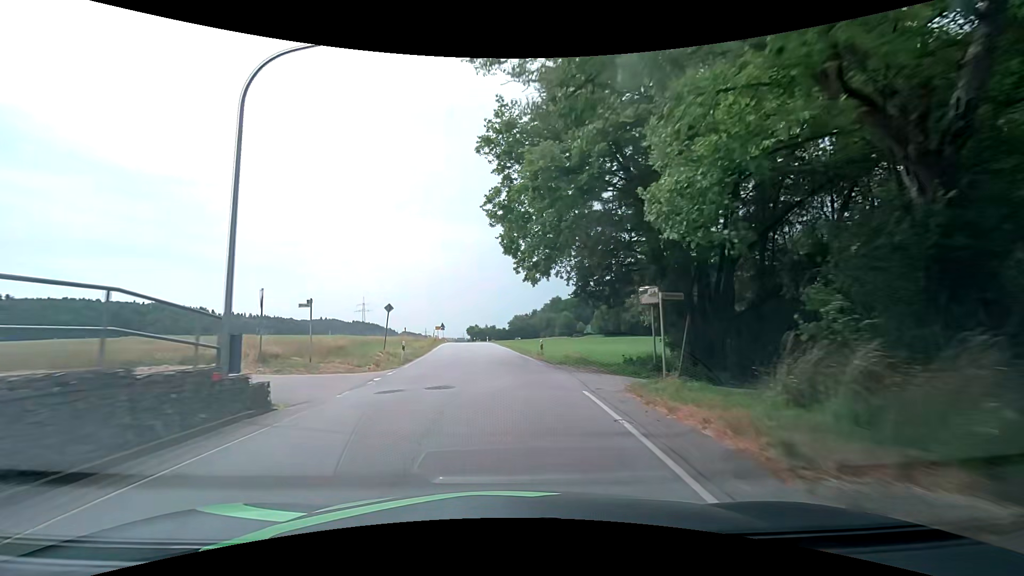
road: secondary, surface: asphalt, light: Day
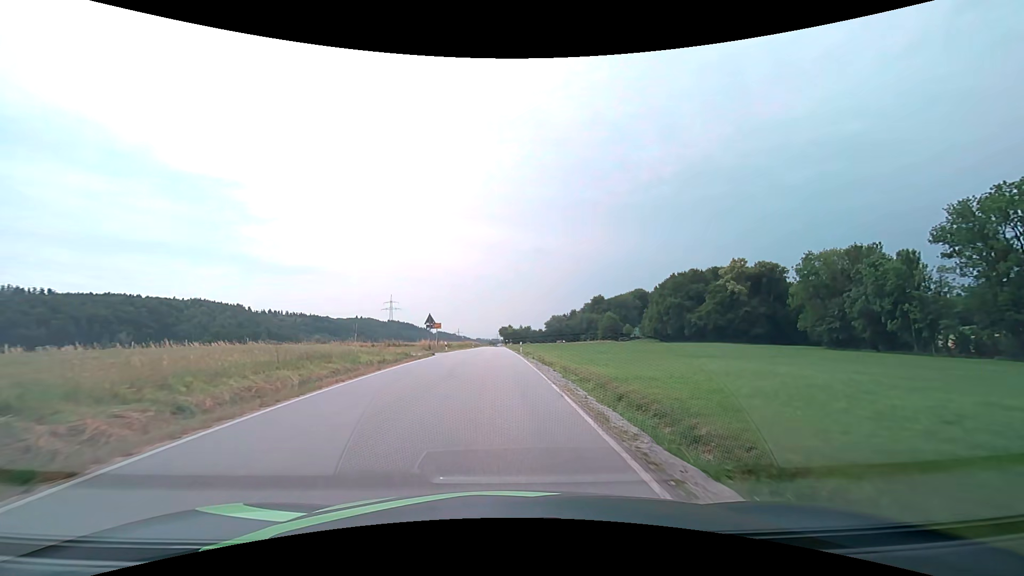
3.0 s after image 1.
(-1.8, +37.9) m; -5°
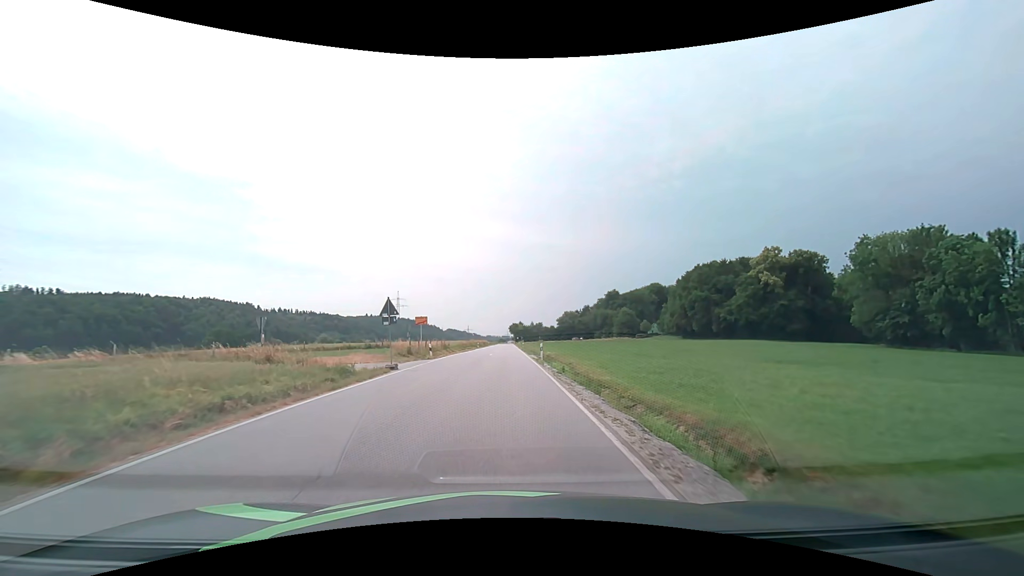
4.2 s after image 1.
(-0.1, +15.4) m; -1°
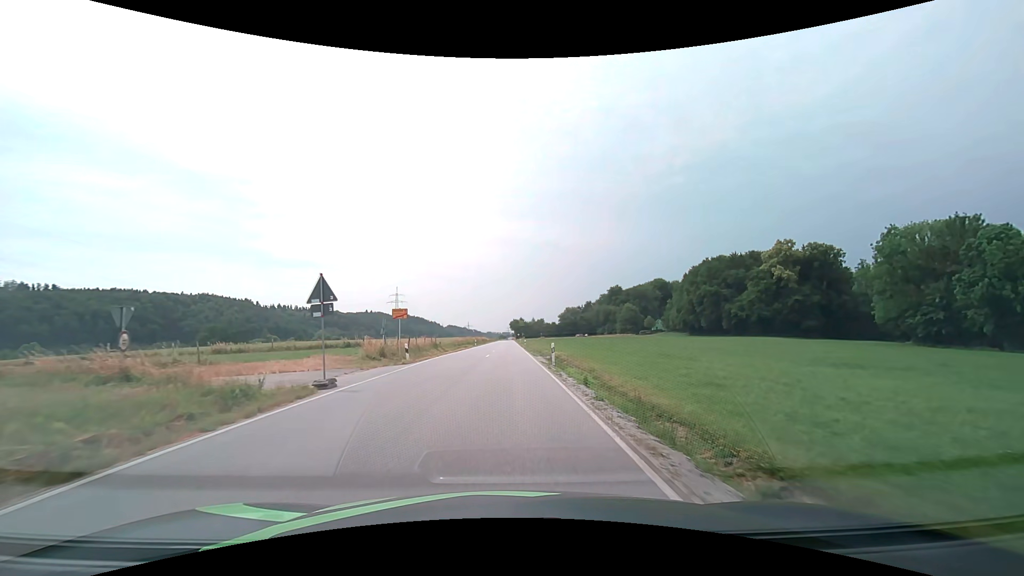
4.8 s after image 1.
(0.0, +7.7) m; 0°
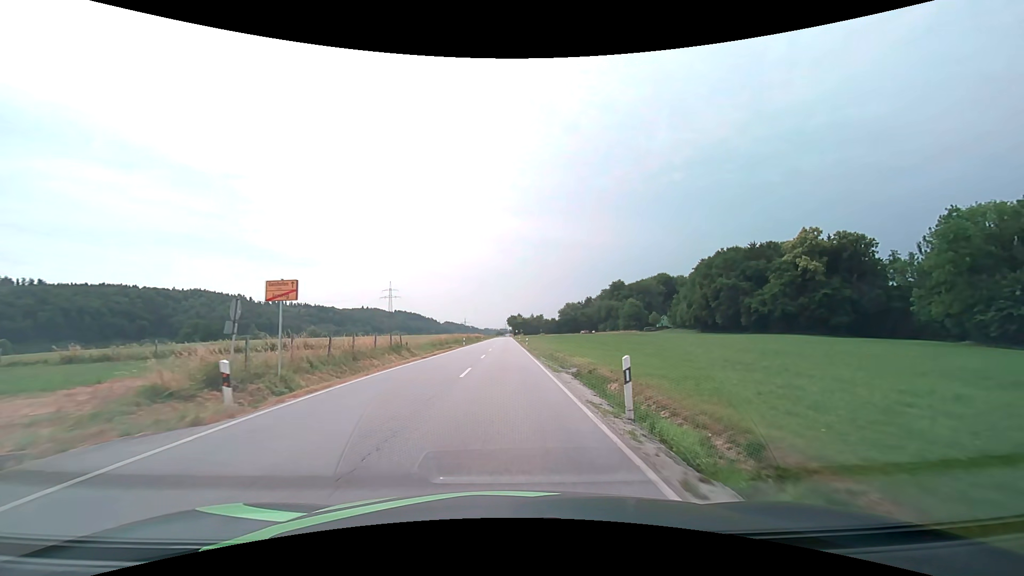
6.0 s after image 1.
(0.0, +15.4) m; 0°
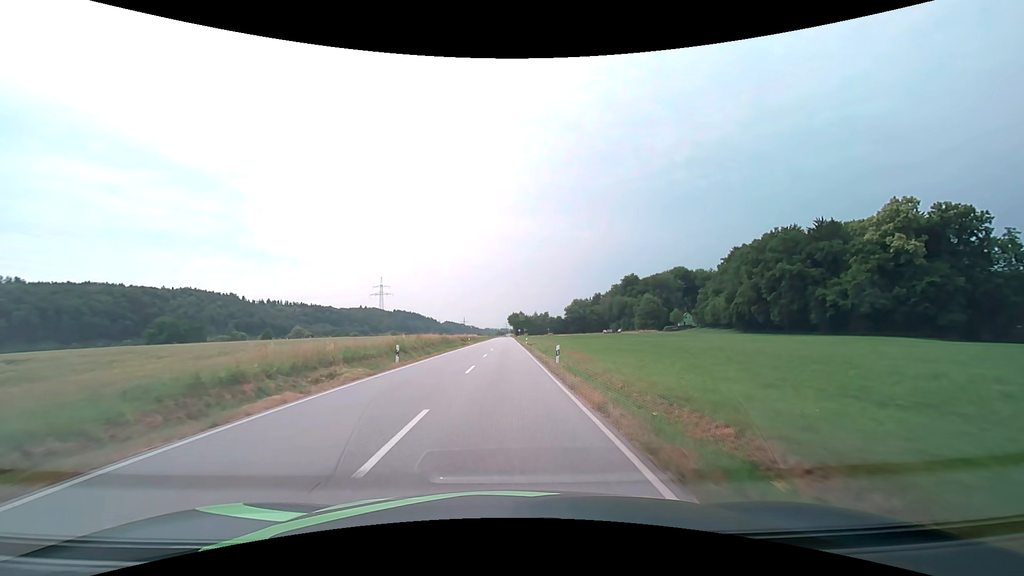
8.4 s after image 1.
(+0.1, +34.8) m; 0°
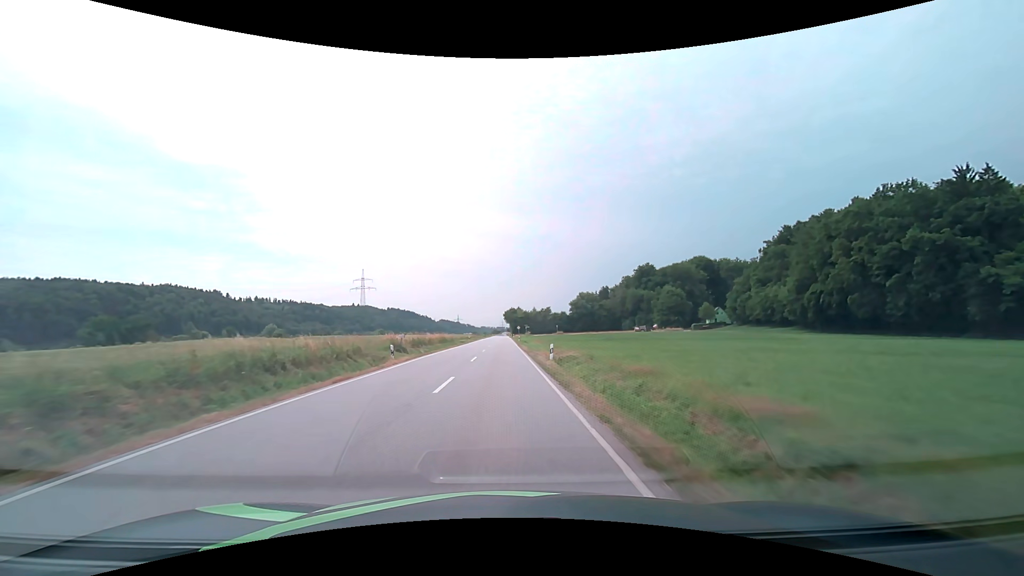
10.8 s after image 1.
(+0.3, +42.1) m; +1°
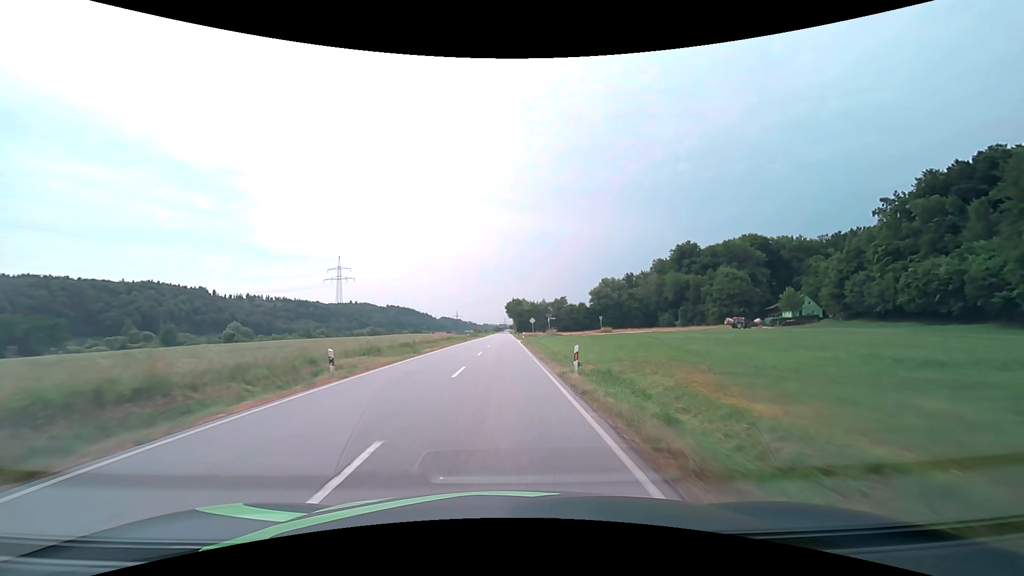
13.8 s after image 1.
(-0.3, +57.3) m; 0°
(0, +10) (0, +20) (0, +30) (0, +40) (0, +50) (0, +60) (0, +70) (0, +80) (0, +90) (0, +100) m
